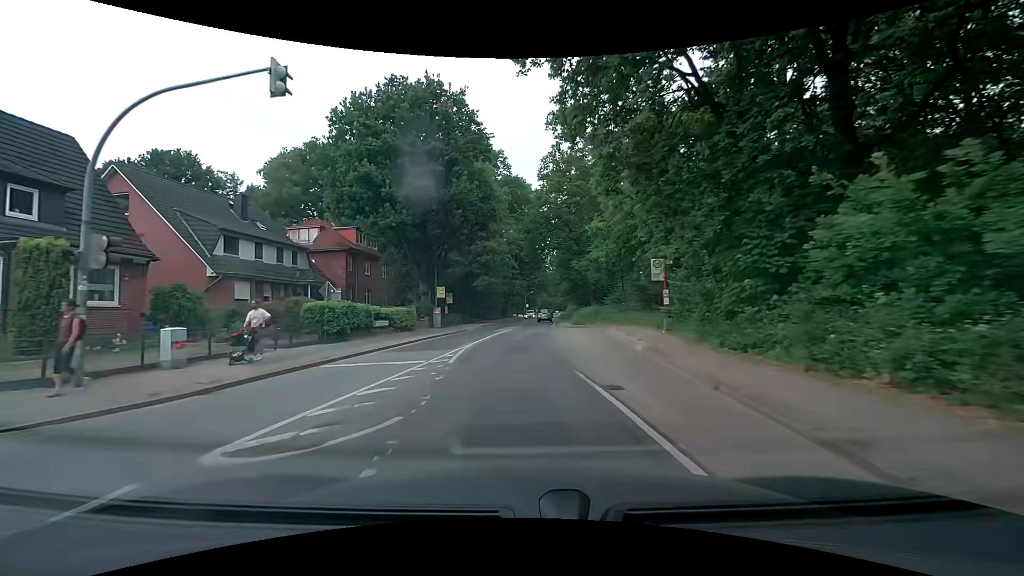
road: residential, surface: asphalt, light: Day
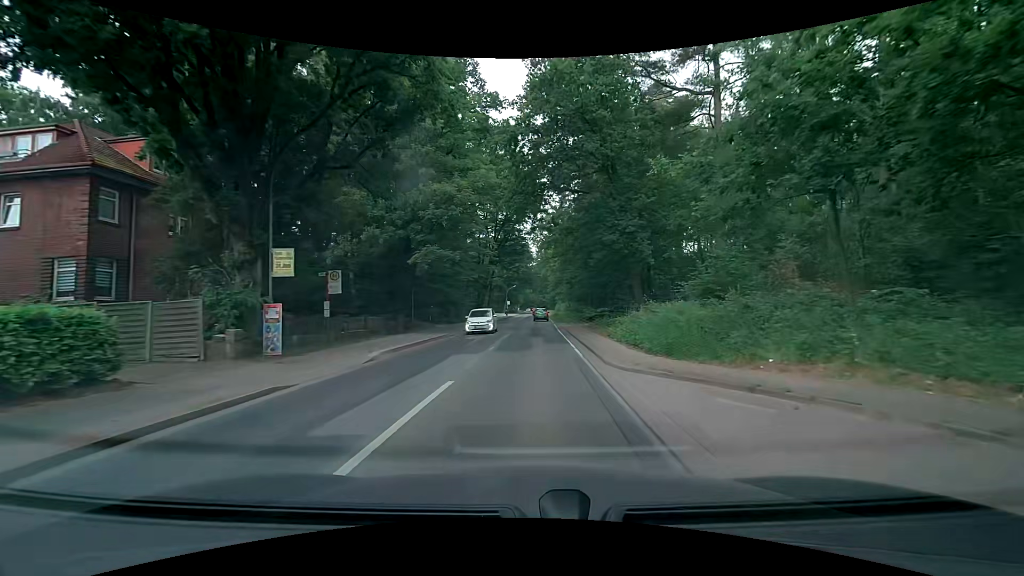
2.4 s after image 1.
(-0.3, +26.4) m; +2°
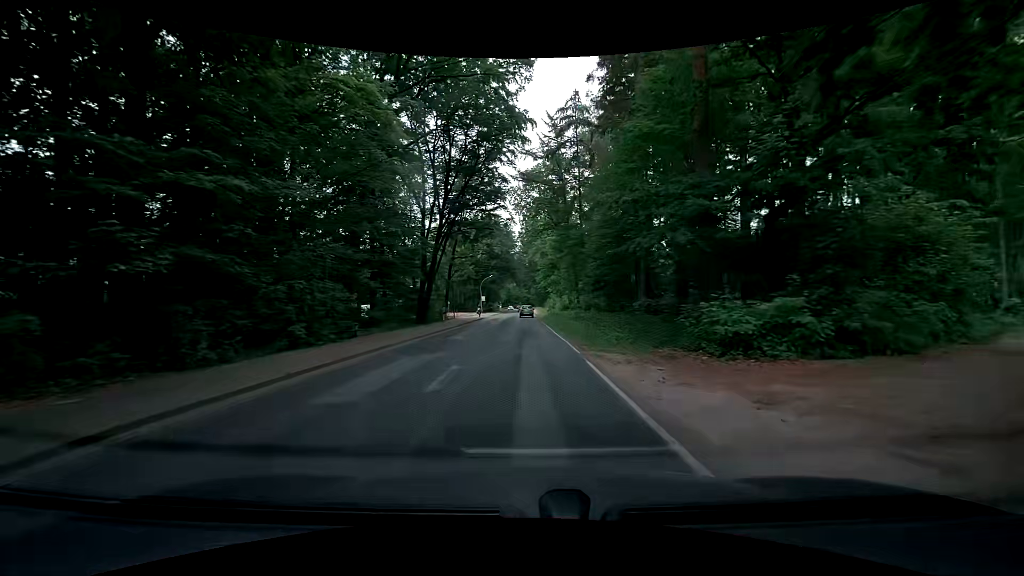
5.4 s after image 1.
(+0.8, +35.0) m; +2°
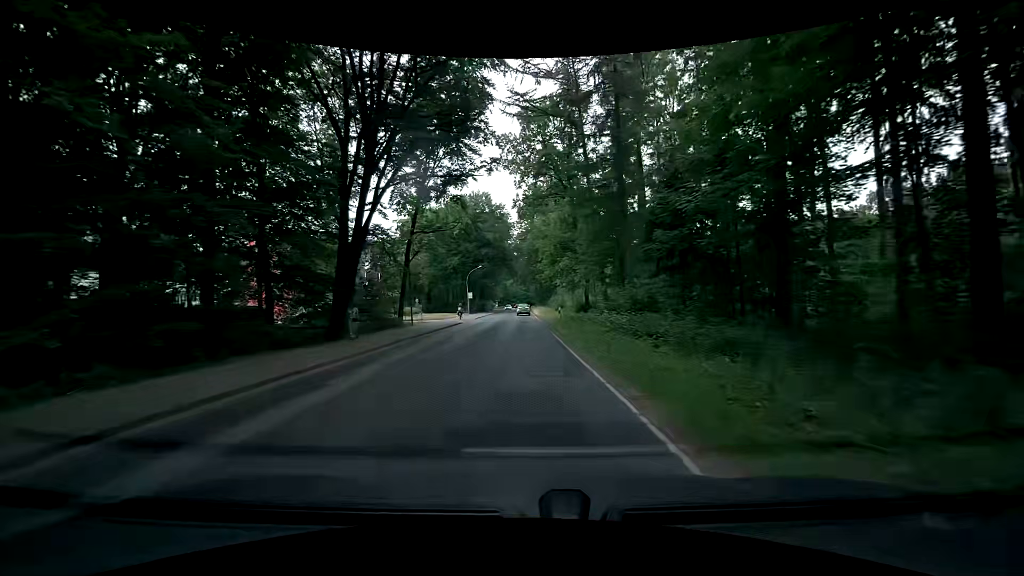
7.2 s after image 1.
(+0.1, +21.8) m; 0°
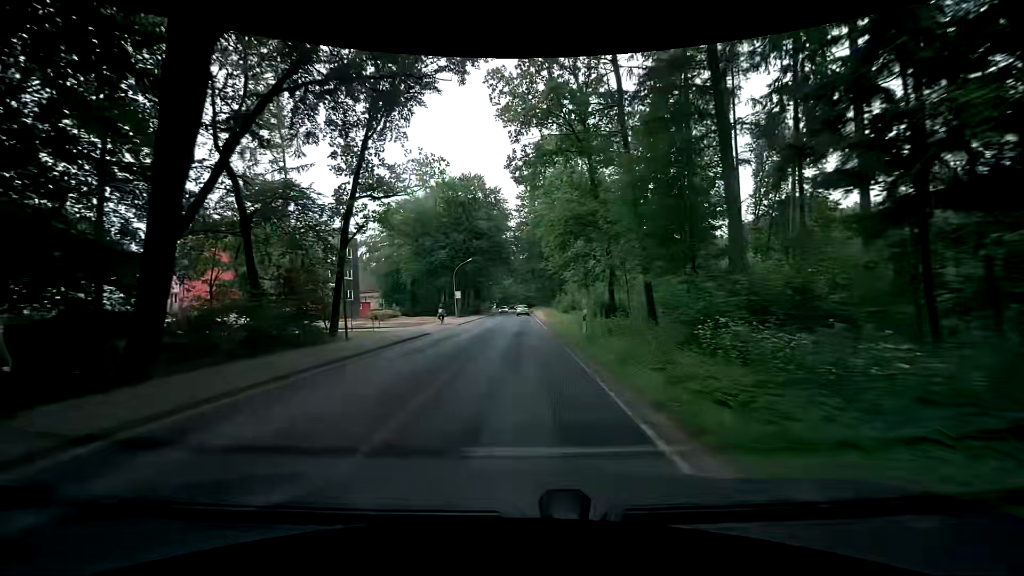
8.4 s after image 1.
(0.0, +14.4) m; 0°
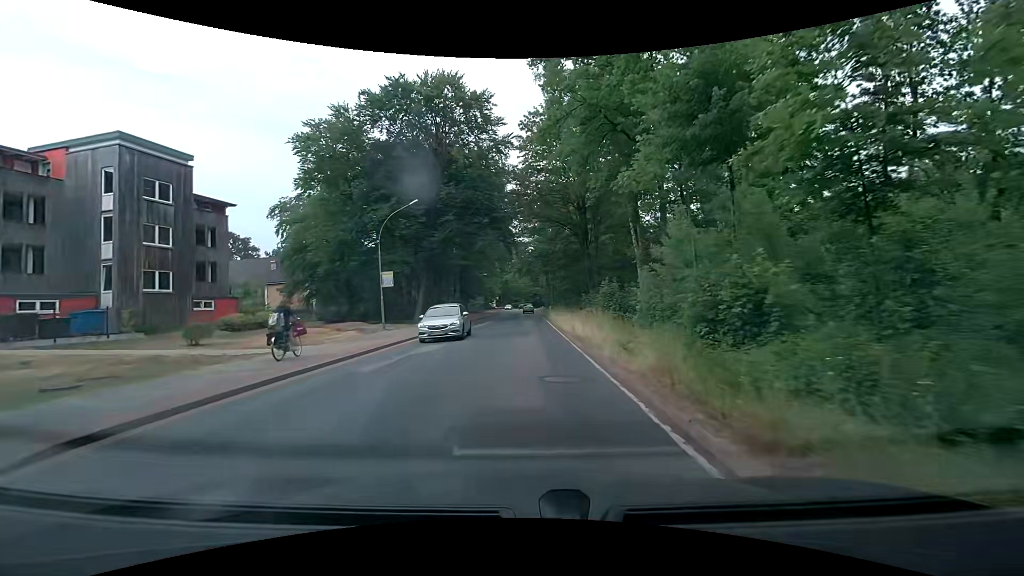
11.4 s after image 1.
(-0.5, +35.9) m; -1°
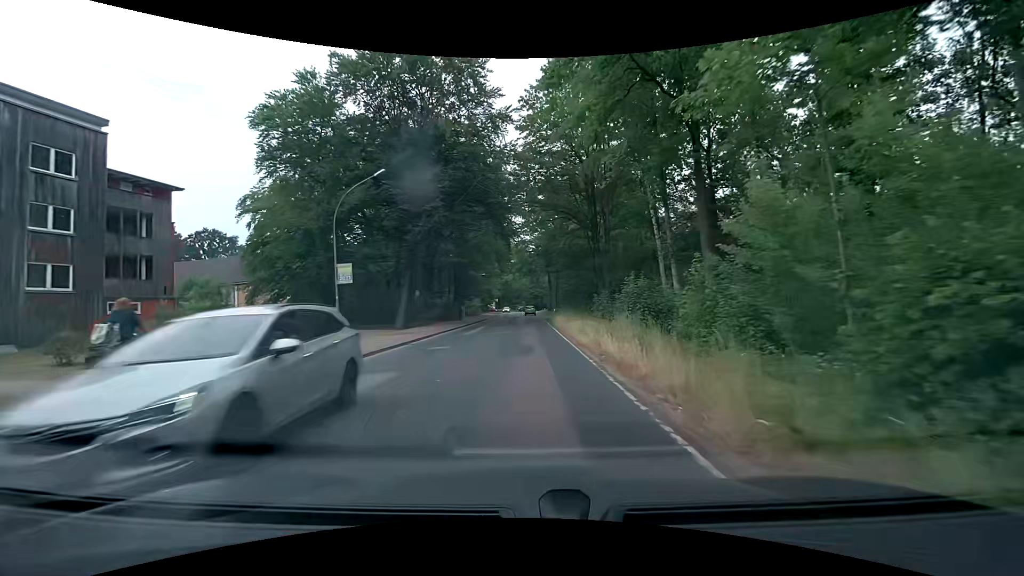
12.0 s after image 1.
(0.0, +7.2) m; 0°
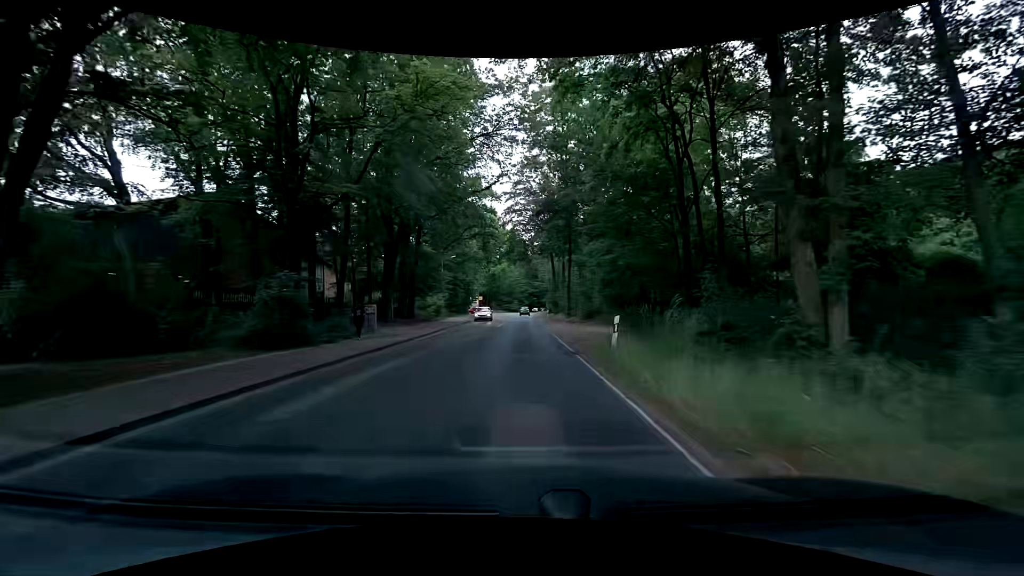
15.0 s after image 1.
(+0.3, +35.4) m; +1°
